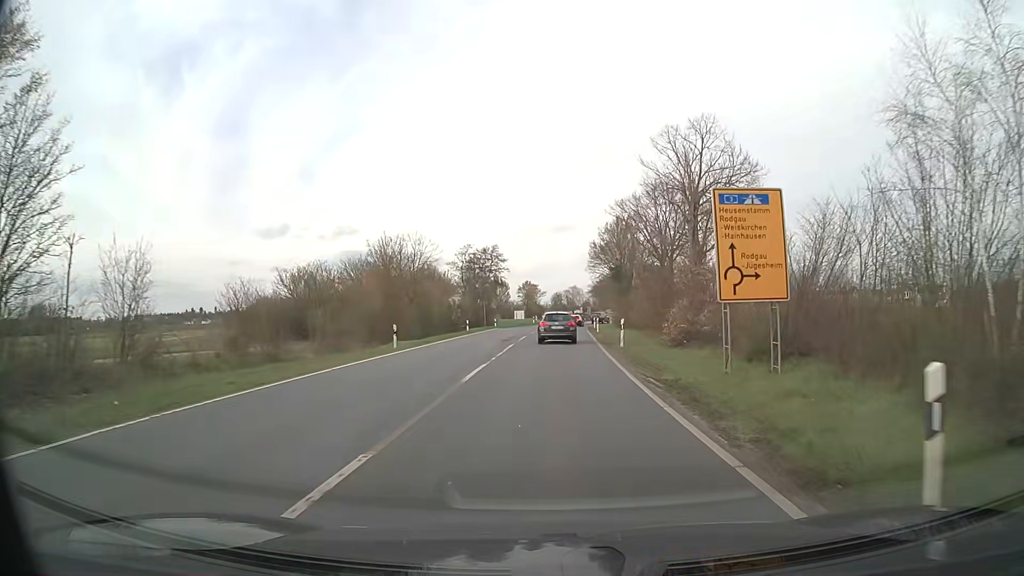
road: secondary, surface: asphalt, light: Day
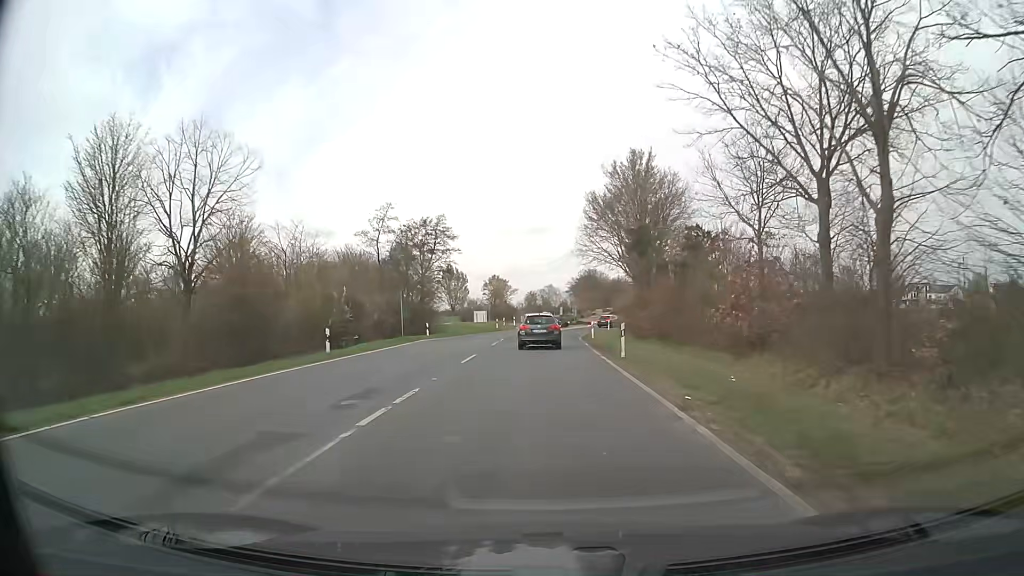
(+0.8, +30.2) m; +2°
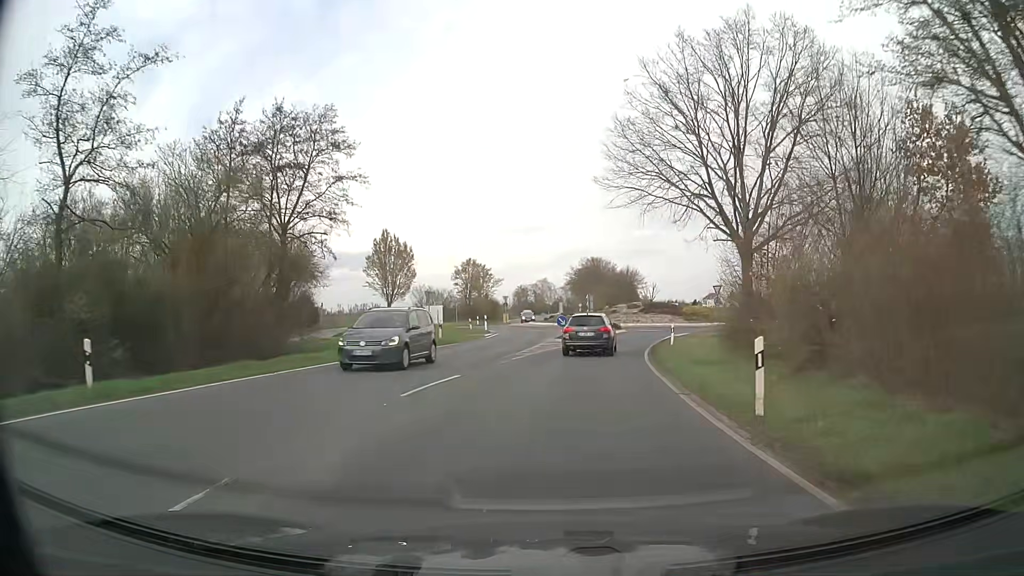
(+0.1, +35.2) m; +1°
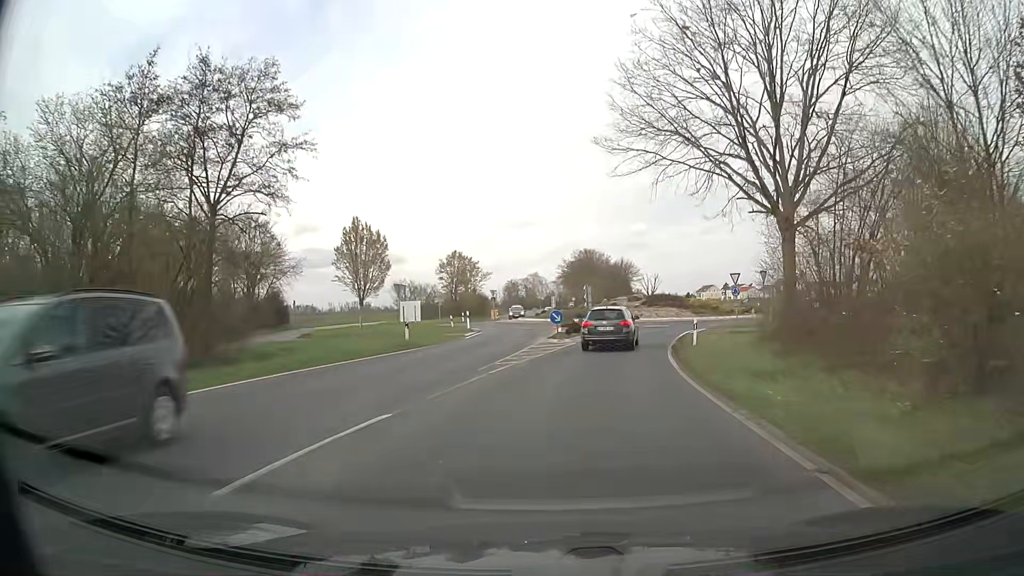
(0.0, +6.4) m; +1°
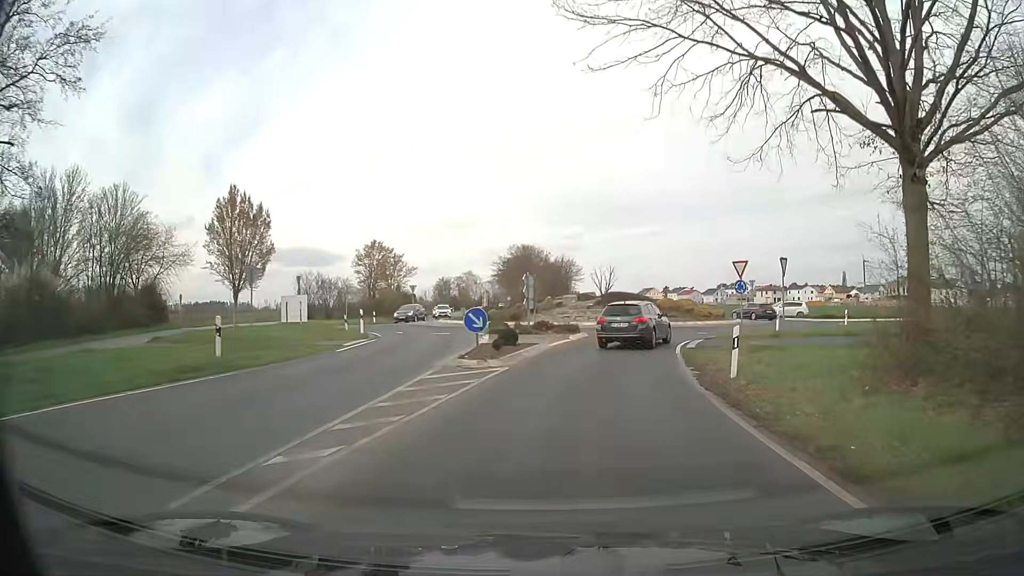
(+0.4, +12.1) m; +5°
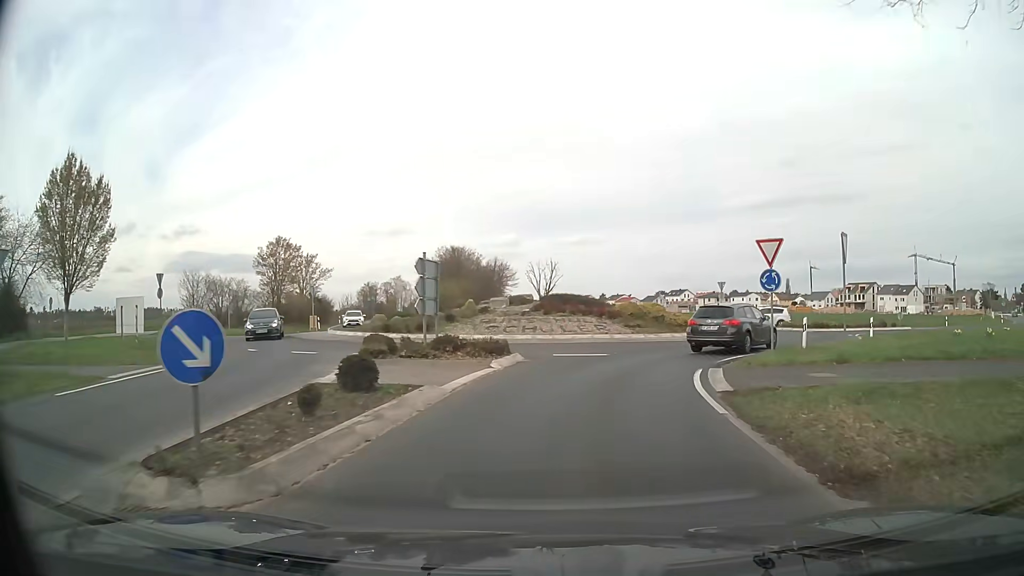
(+0.6, +10.8) m; +6°
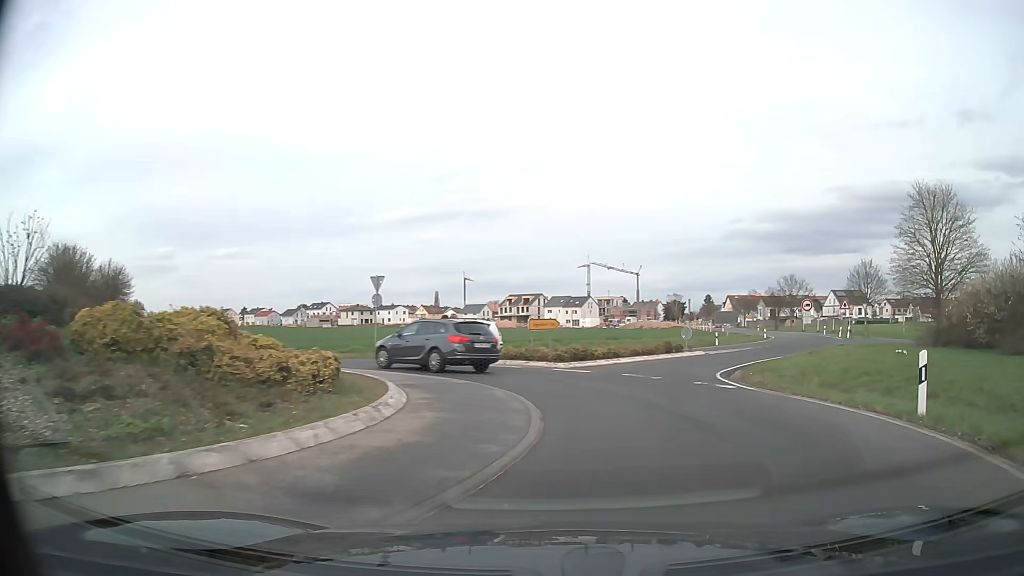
(+4.5, +22.7) m; +30°
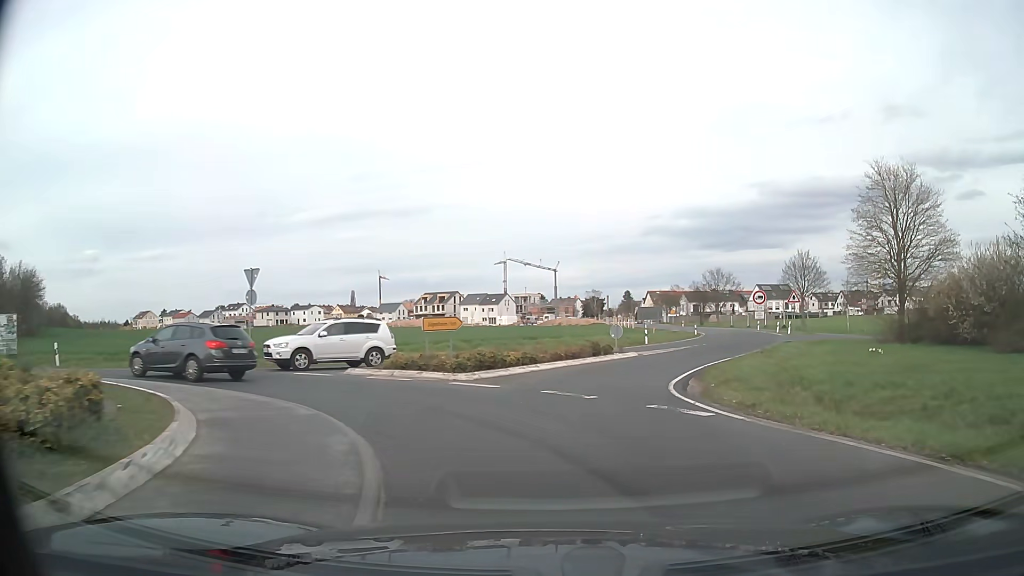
(+0.4, +5.0) m; +7°
